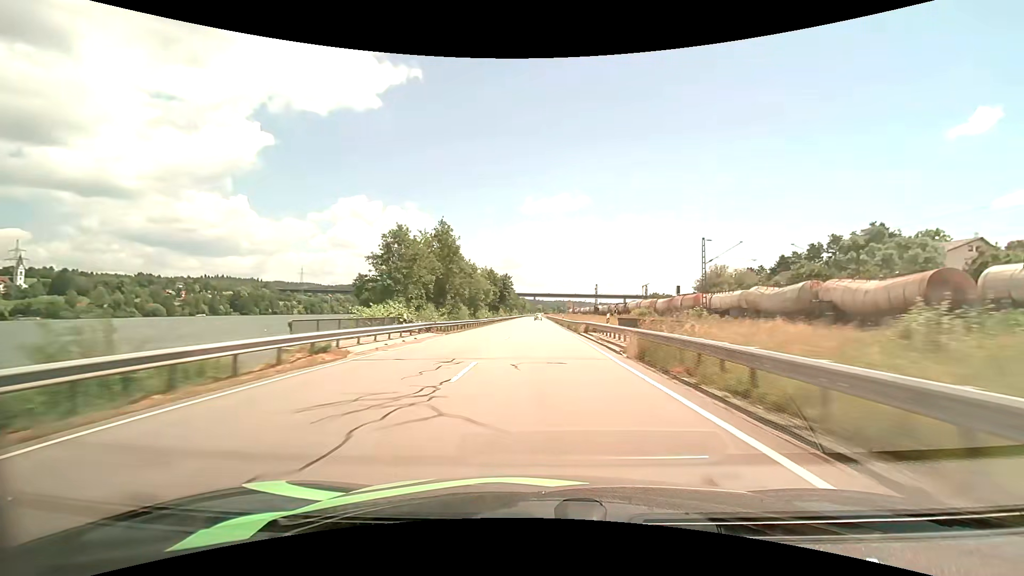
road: primary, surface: asphalt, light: Day
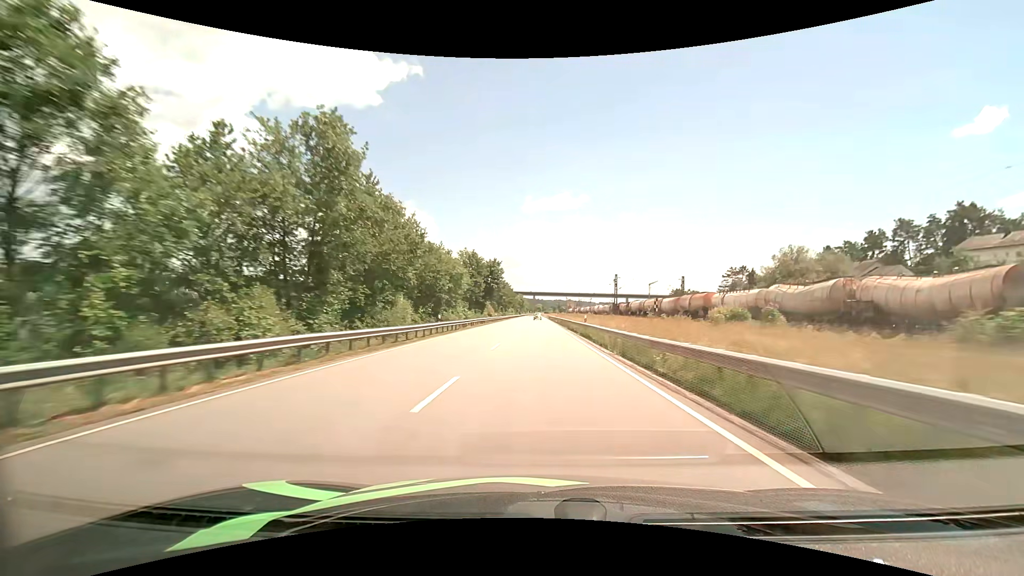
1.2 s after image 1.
(-0.1, +30.8) m; 0°
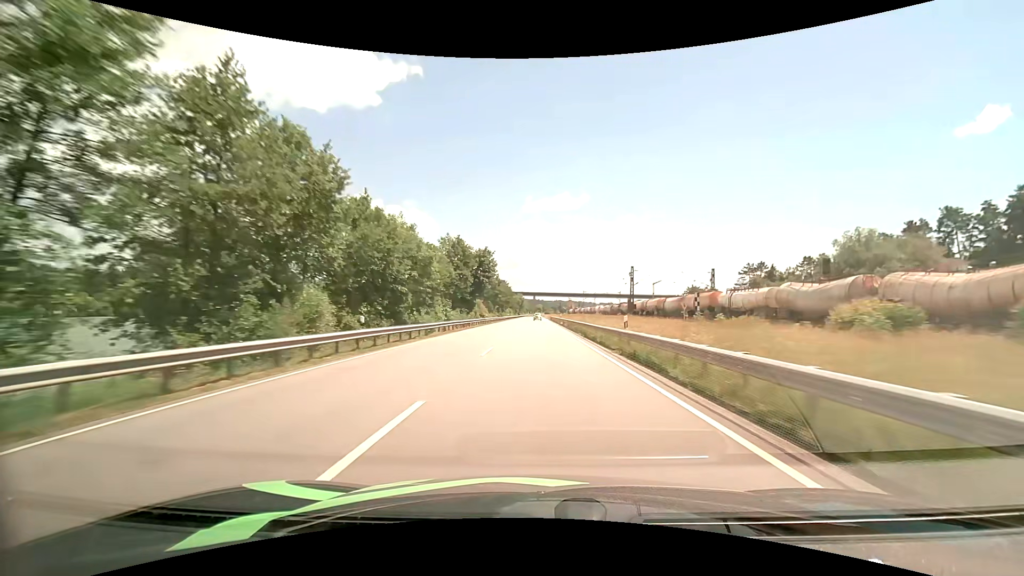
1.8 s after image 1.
(0.0, +15.4) m; 0°
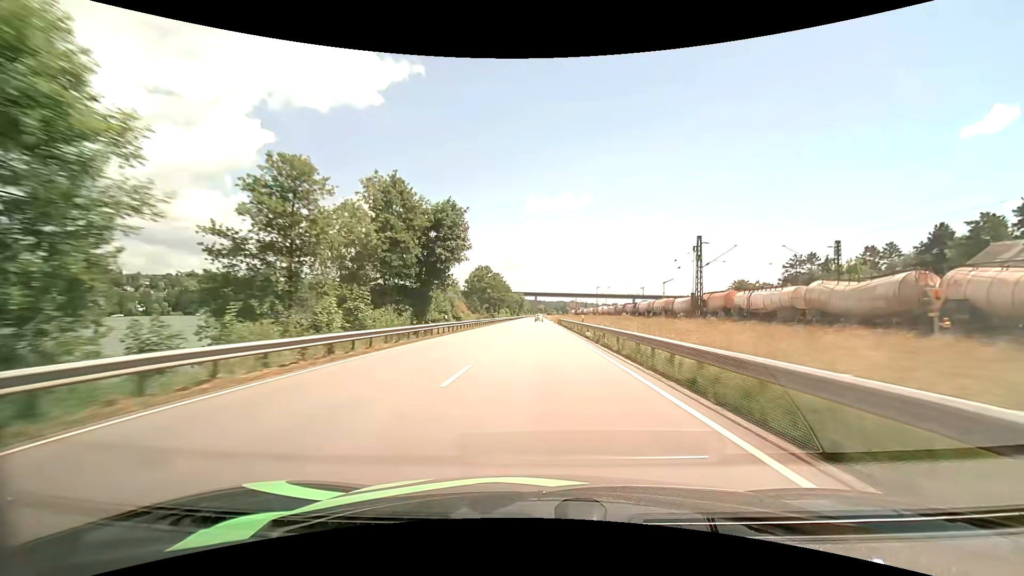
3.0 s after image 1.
(0.0, +30.7) m; 0°
